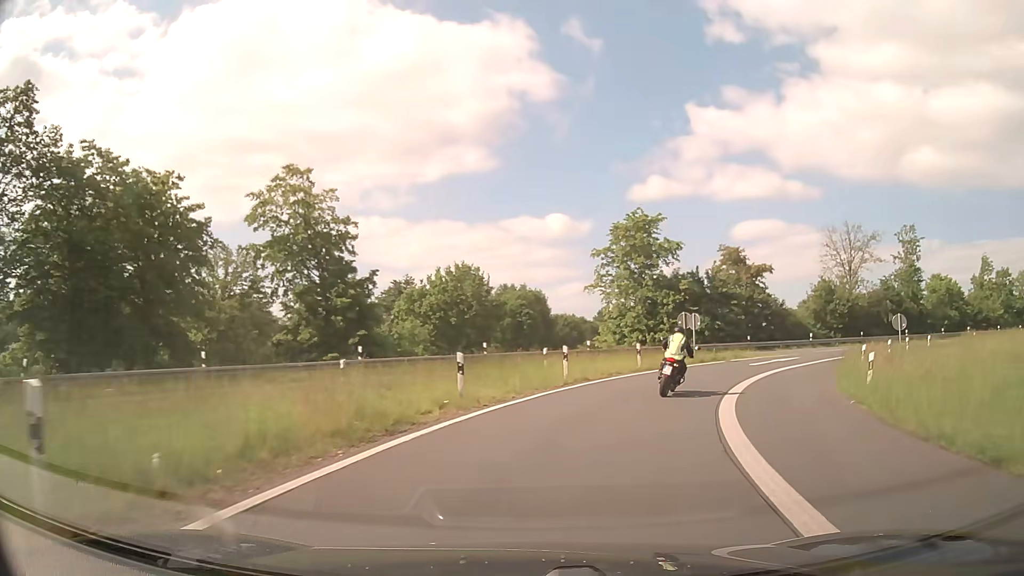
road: motorway_link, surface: asphalt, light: Day
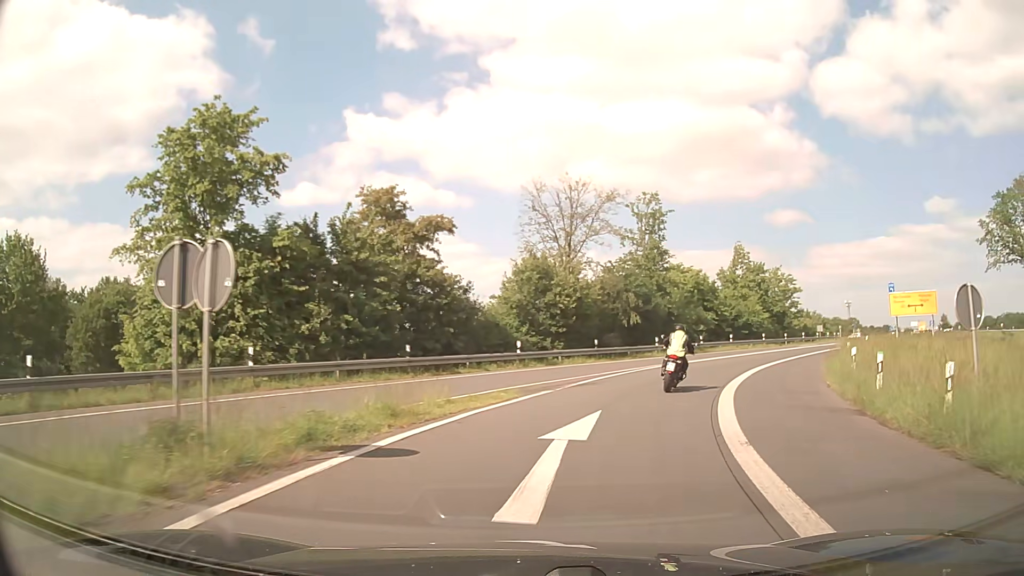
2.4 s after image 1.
(+6.8, +25.0) m; +30°
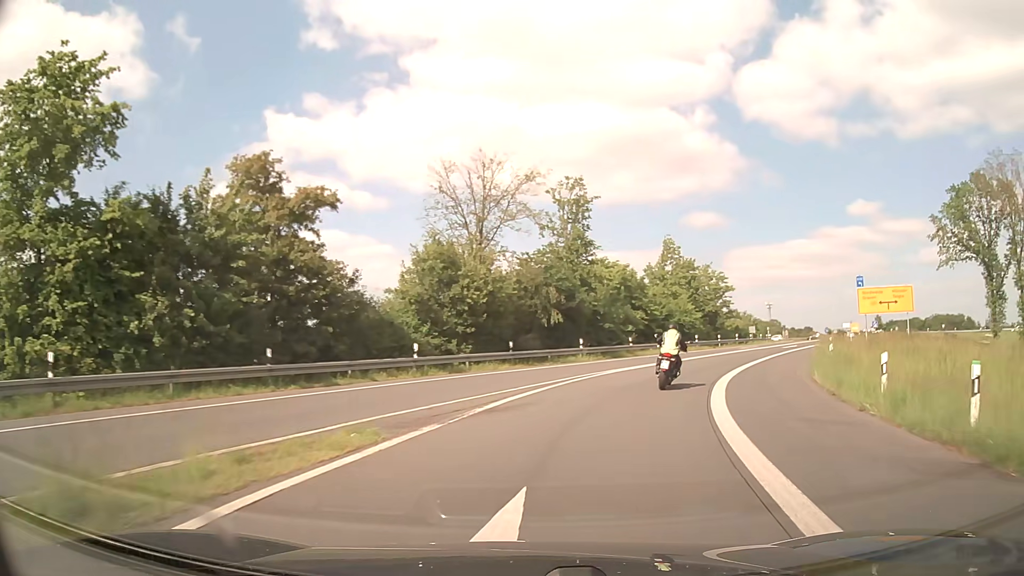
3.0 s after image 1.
(+0.4, +6.4) m; +7°
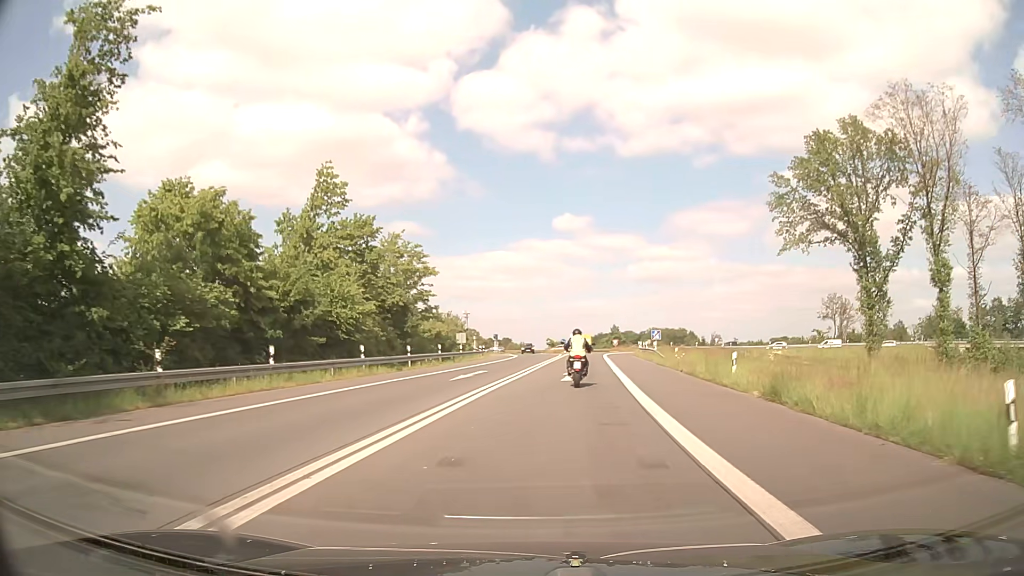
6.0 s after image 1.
(+8.5, +30.8) m; +26°
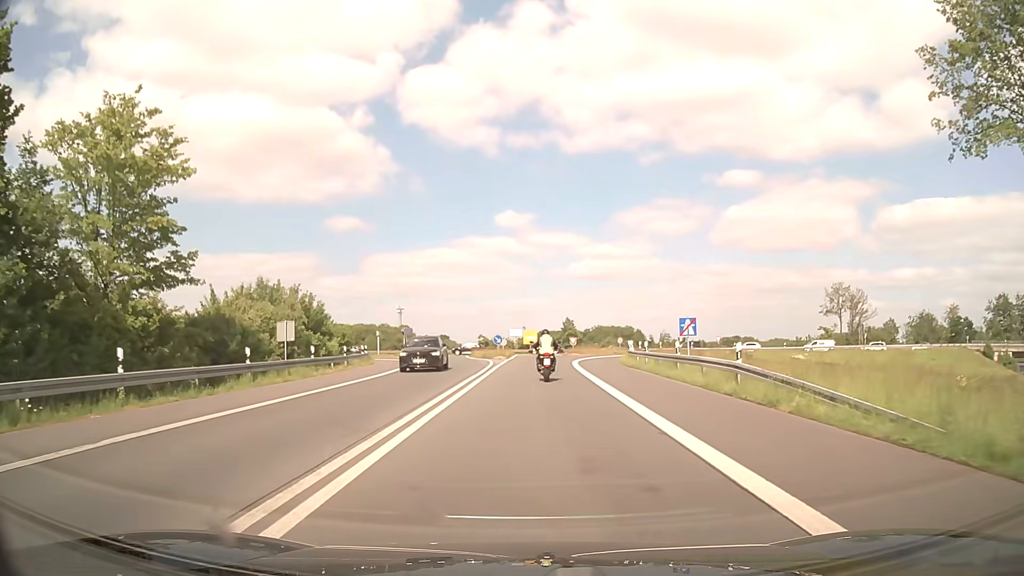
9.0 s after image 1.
(+2.0, +32.6) m; +5°
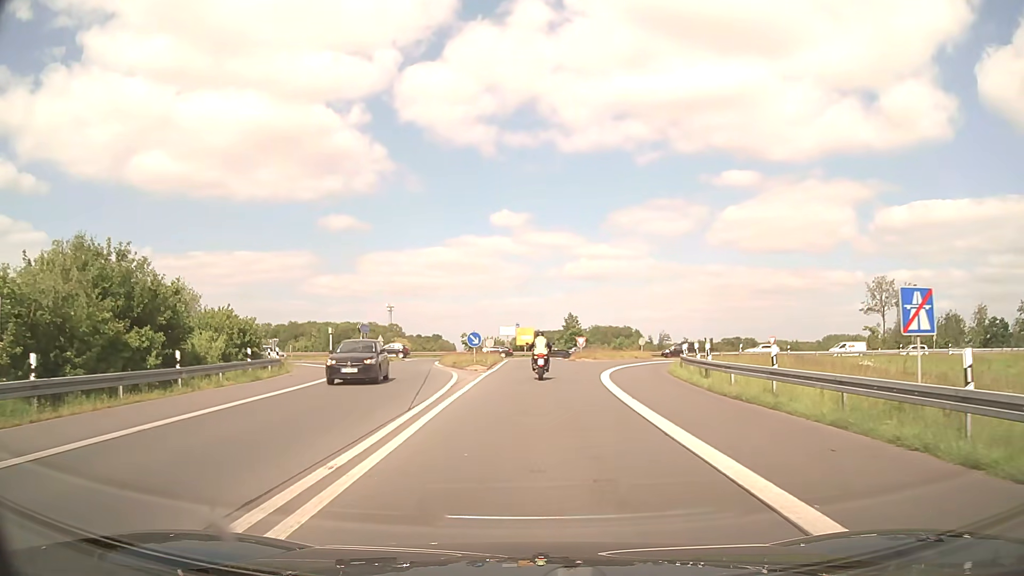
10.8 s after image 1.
(0.0, +18.9) m; 0°
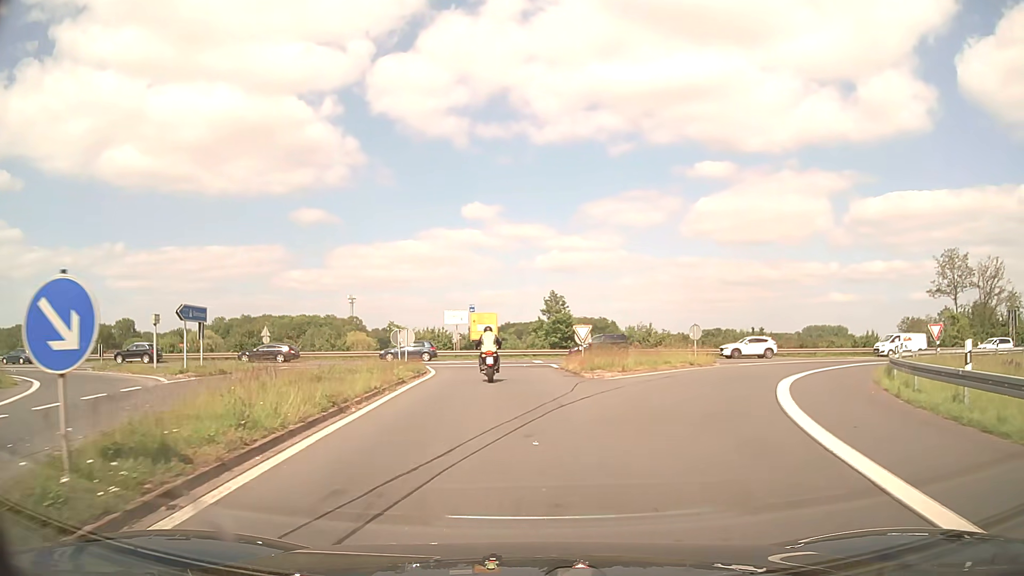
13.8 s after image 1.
(+0.7, +28.9) m; +3°
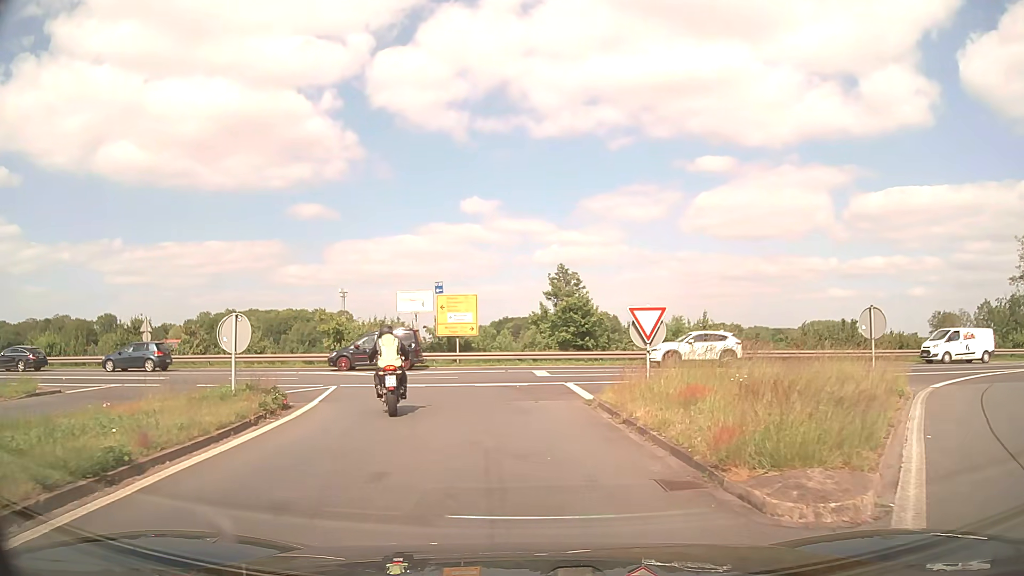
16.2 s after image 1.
(0.0, +18.0) m; -1°
(0, +10) (-2, +20) (-9, +26) (-19, +28) (-29, +28) (-39, +27) (-49, +27) (-59, +26) (-69, +26) (-79, +25) m
